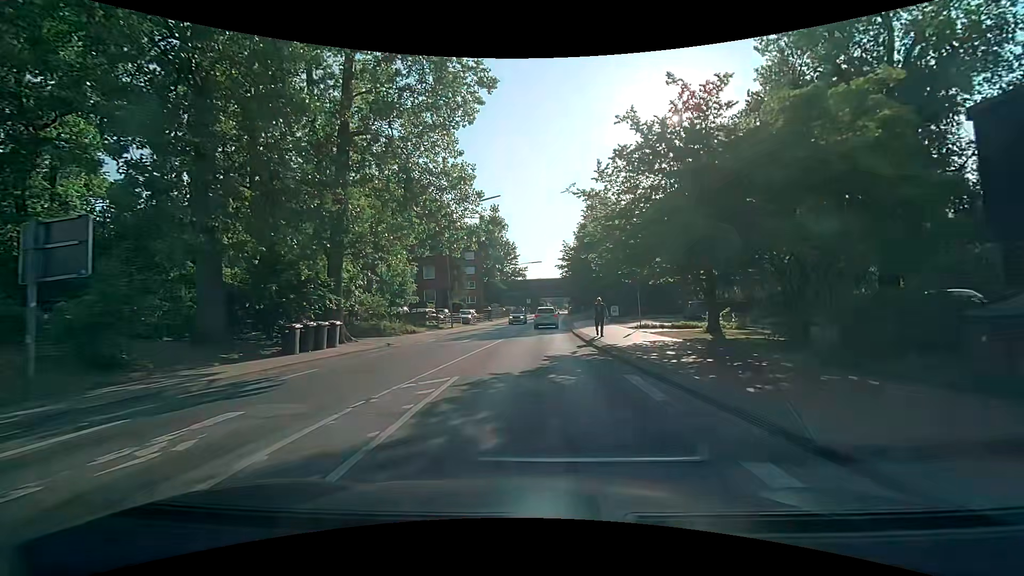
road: secondary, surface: asphalt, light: Day
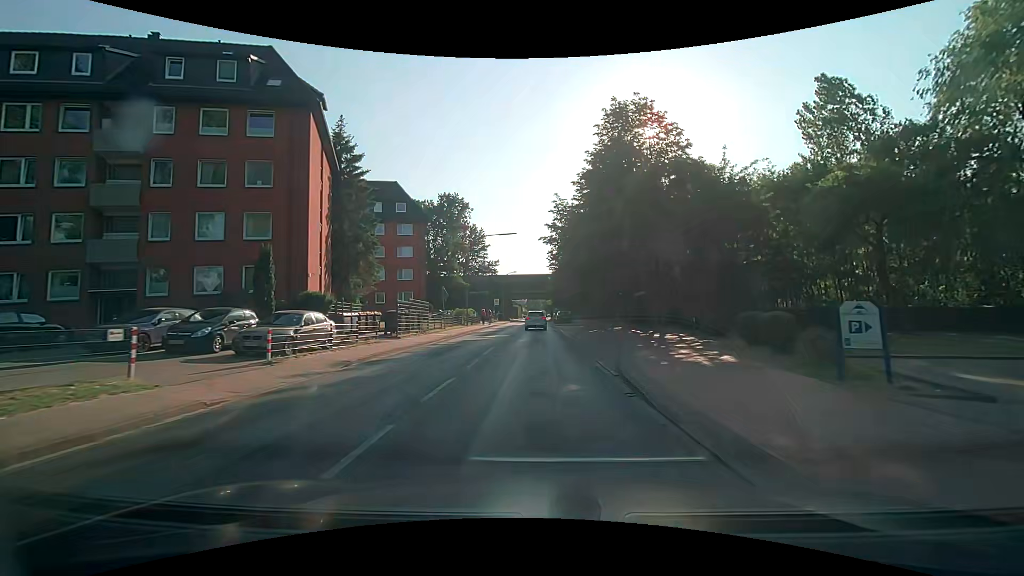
(+0.8, +33.8) m; +3°
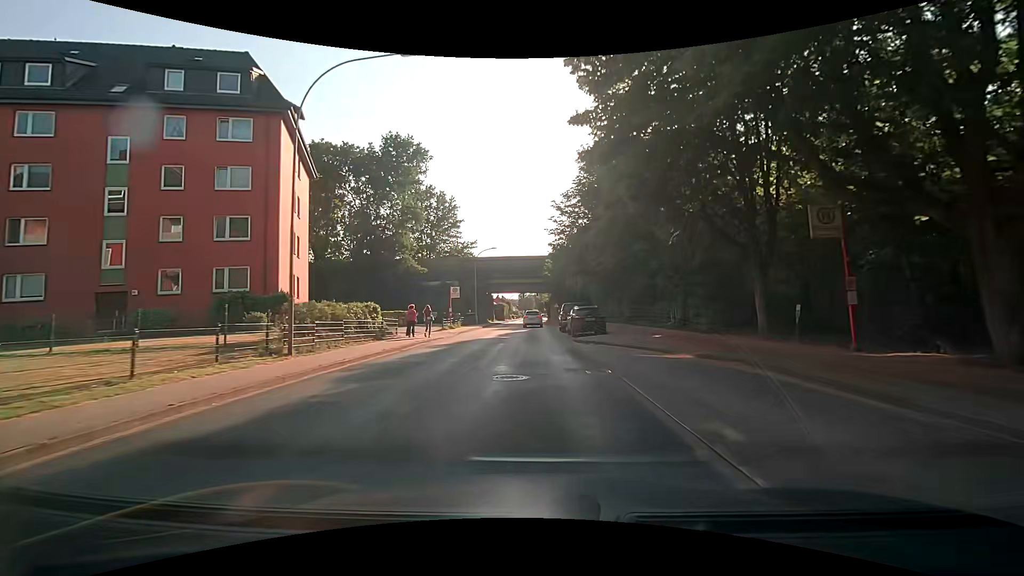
(+0.3, +34.0) m; +1°
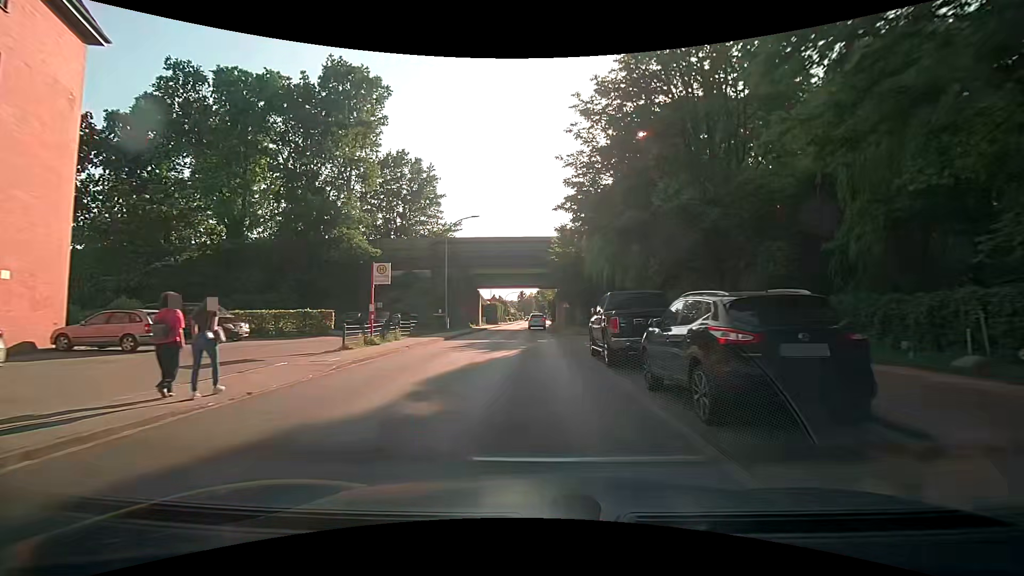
(+0.1, +20.6) m; +1°
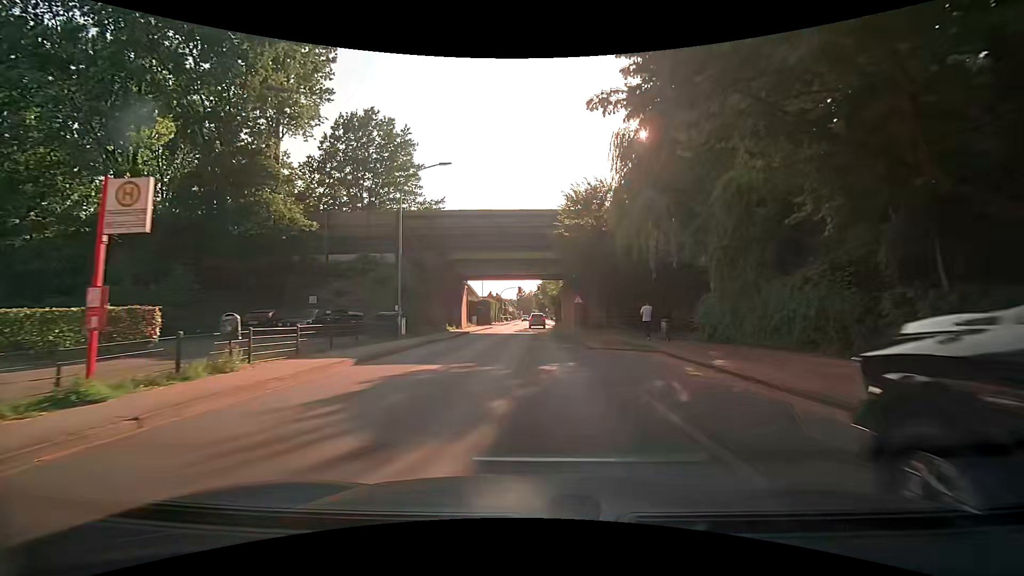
(-0.2, +13.9) m; -1°
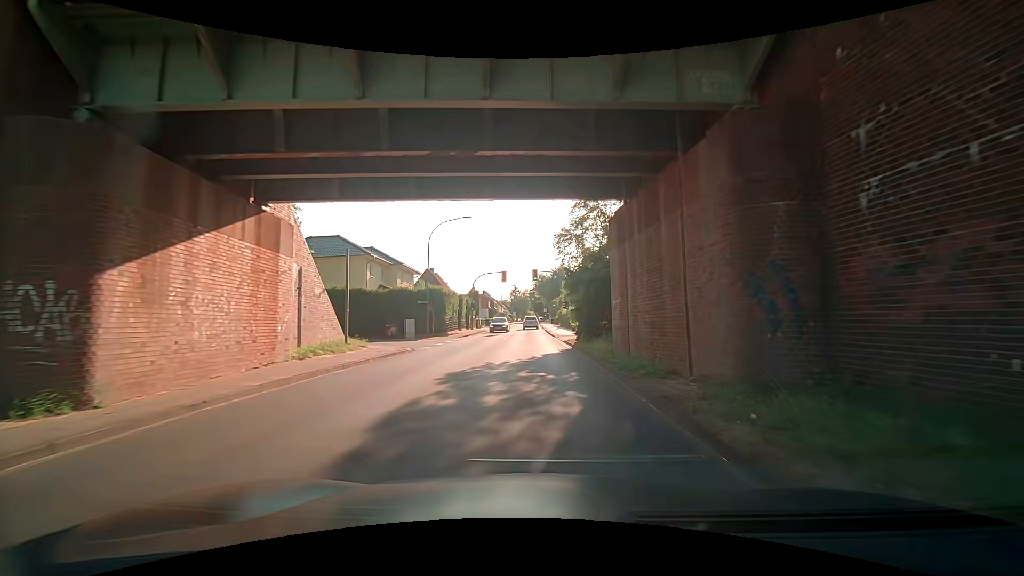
(+0.3, +35.8) m; +1°
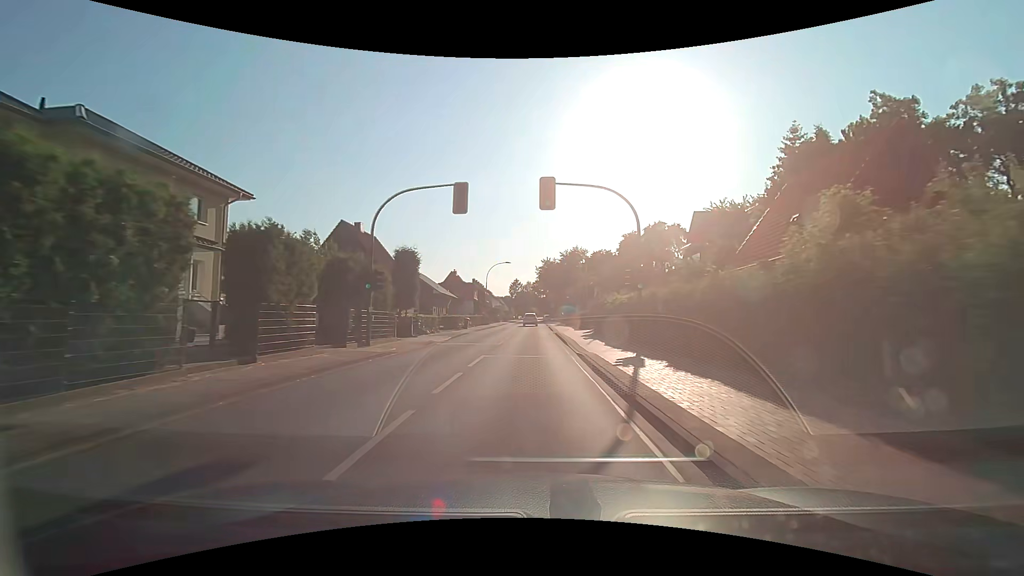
(-0.7, +37.4) m; -1°
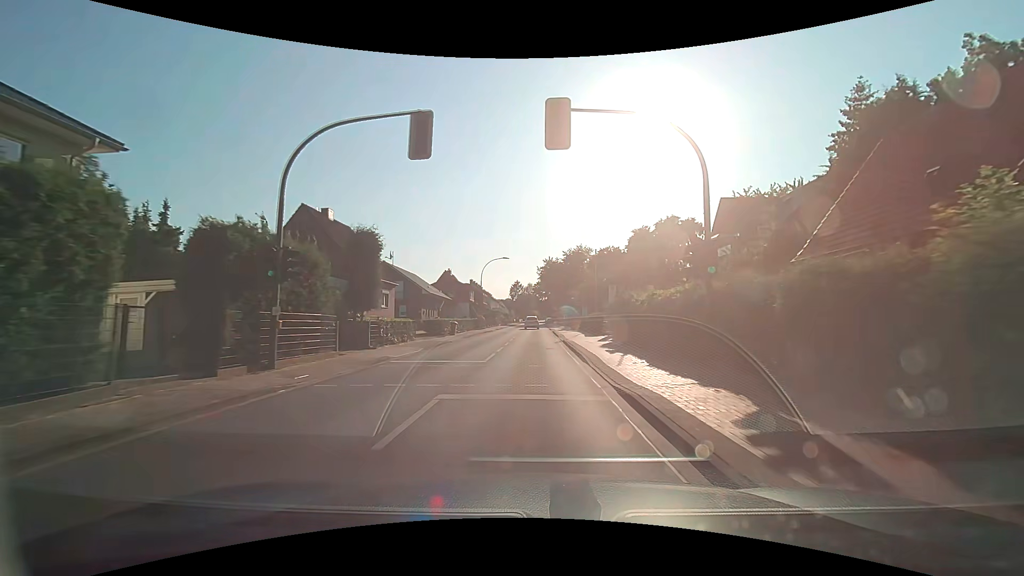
(0.0, +7.7) m; 0°
(0, +10) (0, +20) (0, +30) (0, +40) (0, +50) (0, +60) (0, +70) (0, +80) (0, +90) (0, +100) m
